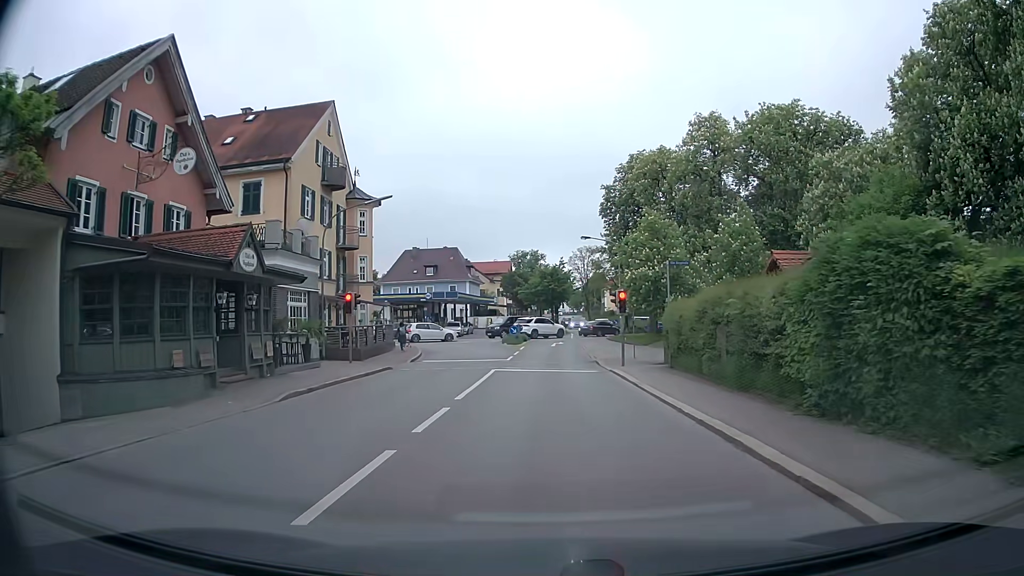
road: secondary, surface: asphalt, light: Day
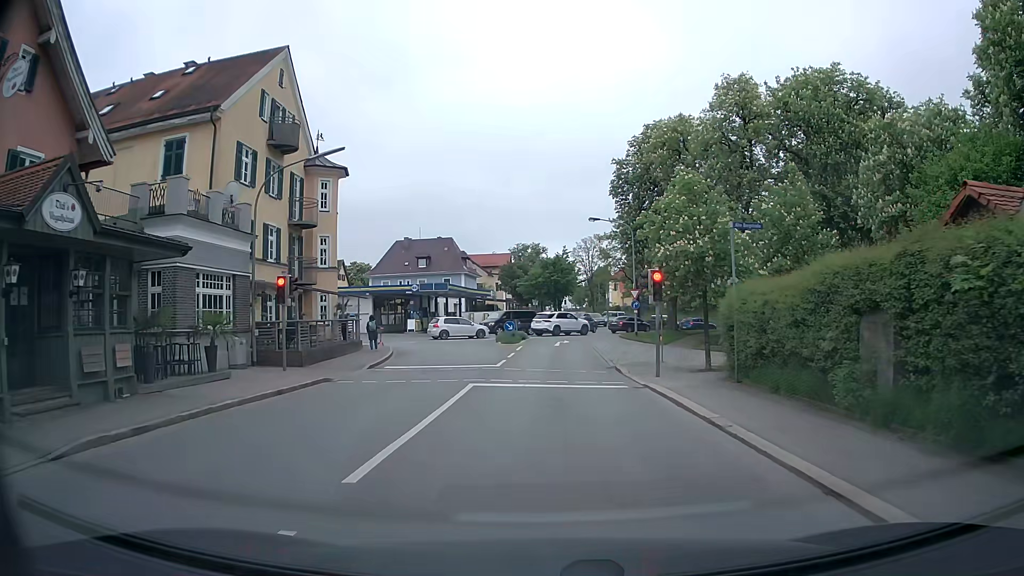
(0.0, +7.7) m; 0°
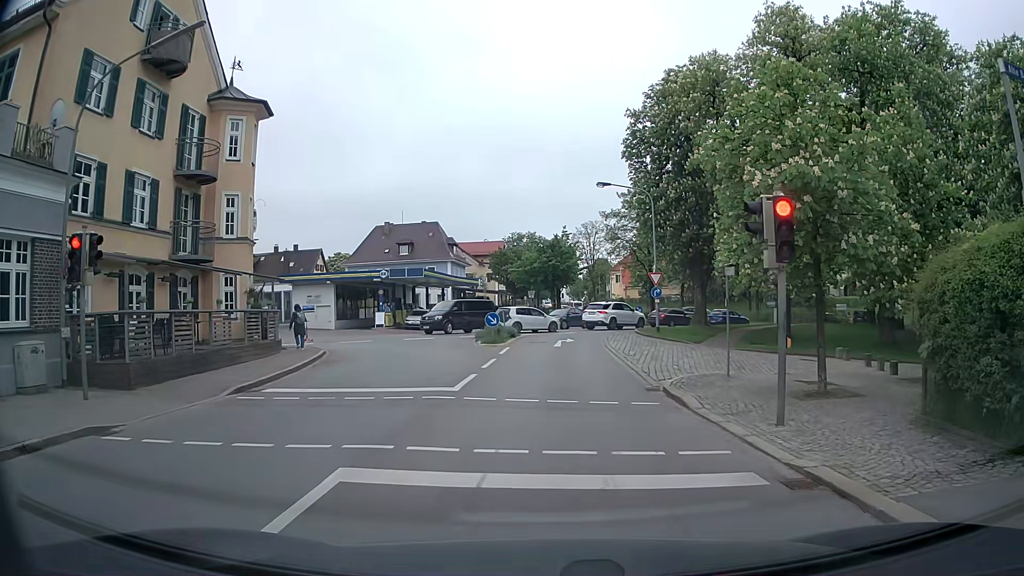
(0.0, +9.7) m; 0°
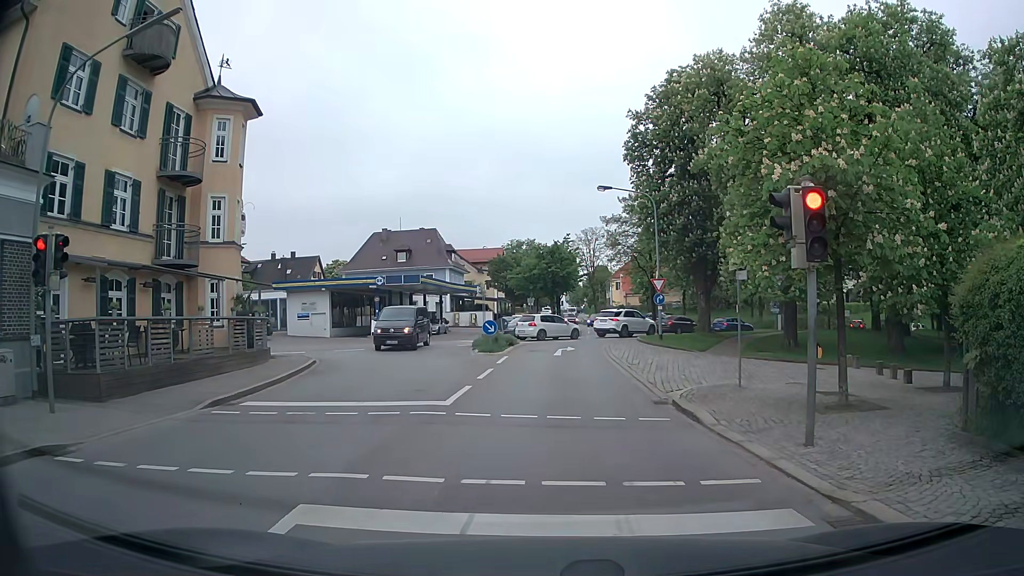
(0.0, +1.0) m; -1°
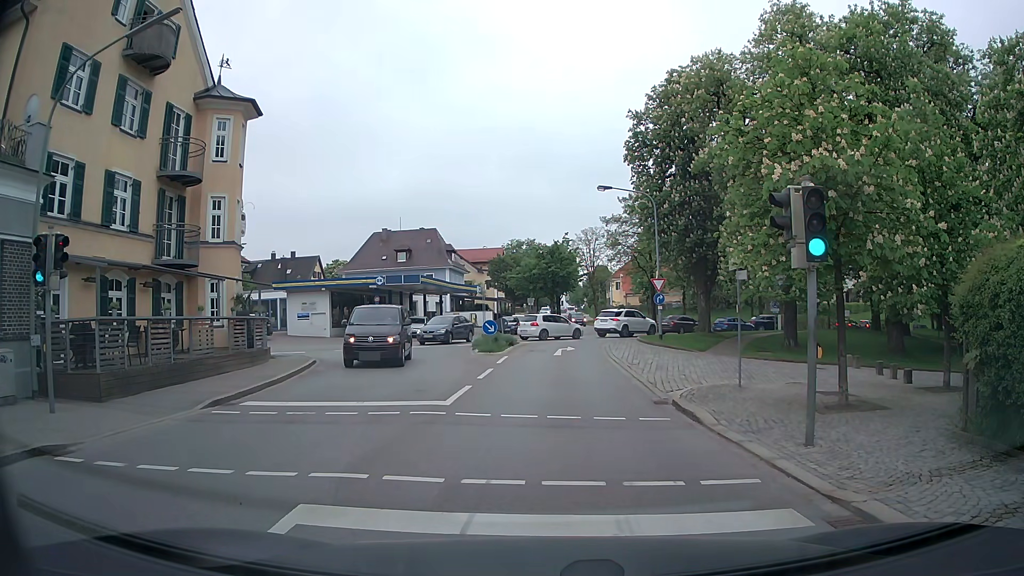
(0.0, 0.0) m; 0°
